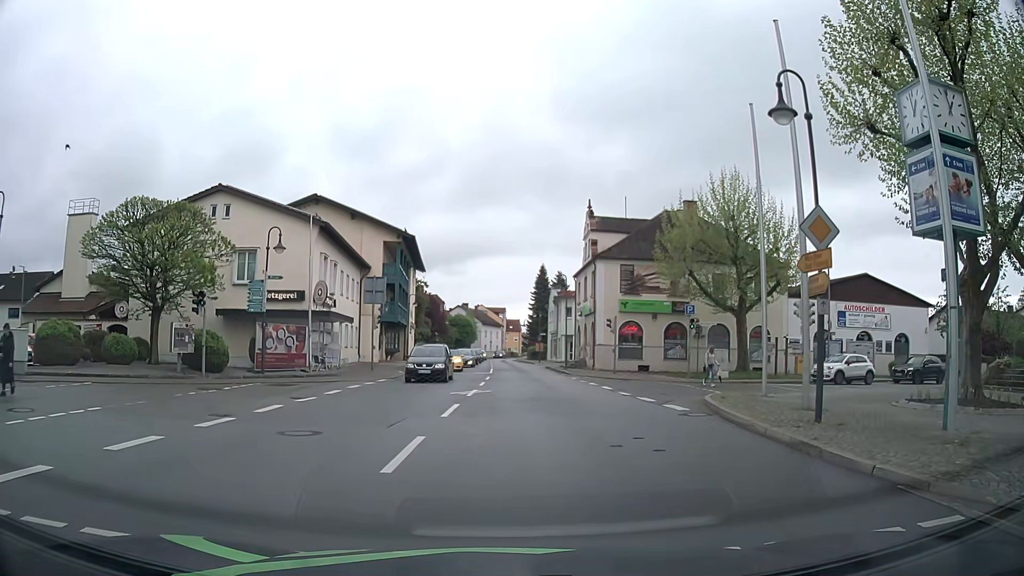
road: secondary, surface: asphalt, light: Day
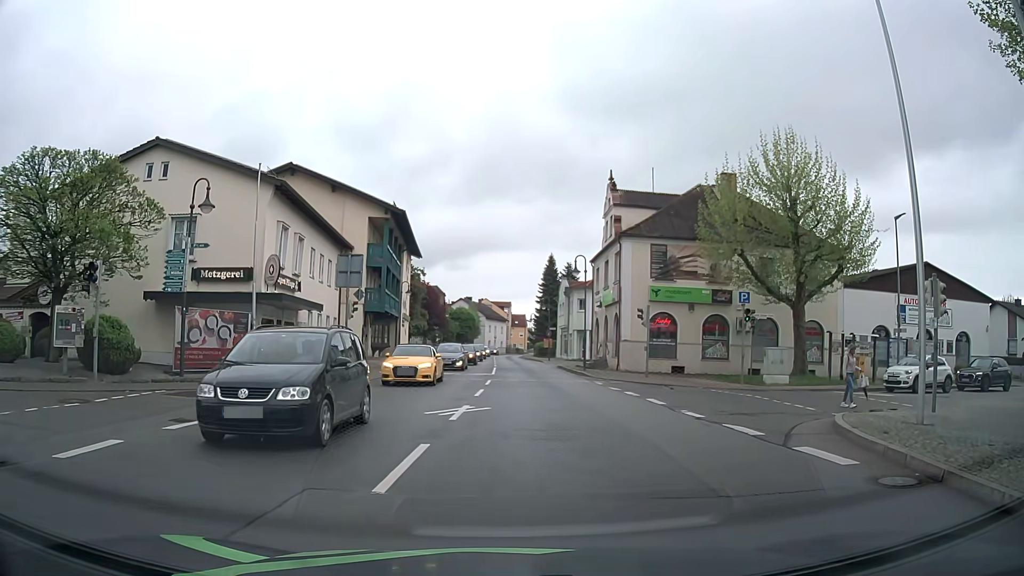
(-0.2, +7.3) m; -1°
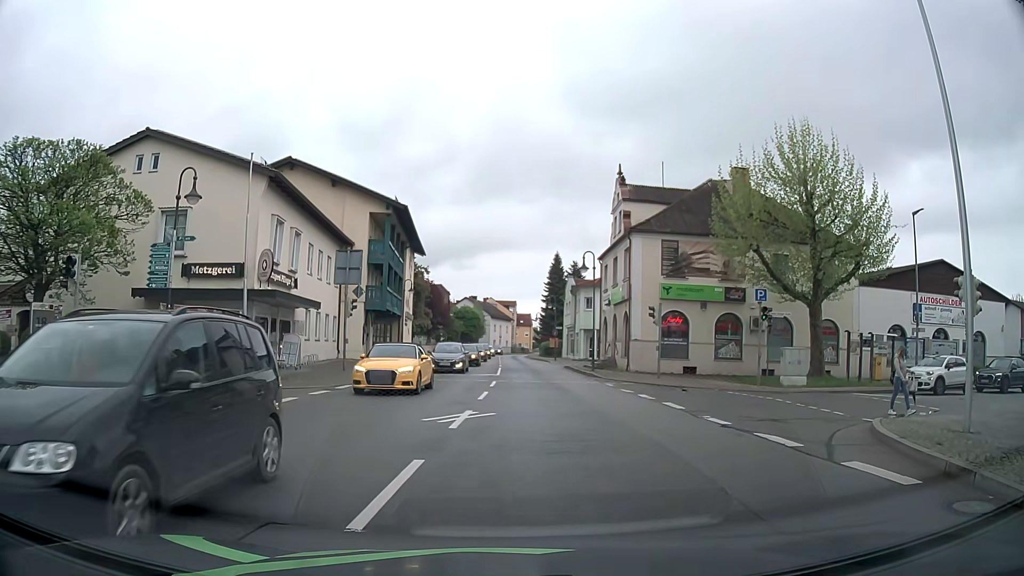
(0.0, +1.2) m; -1°
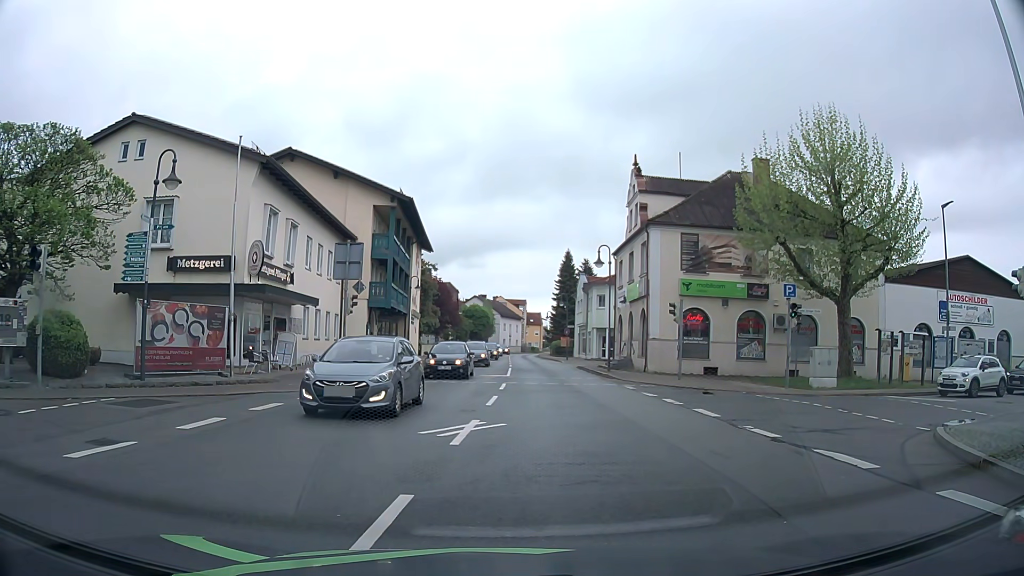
(0.0, +1.8) m; 0°
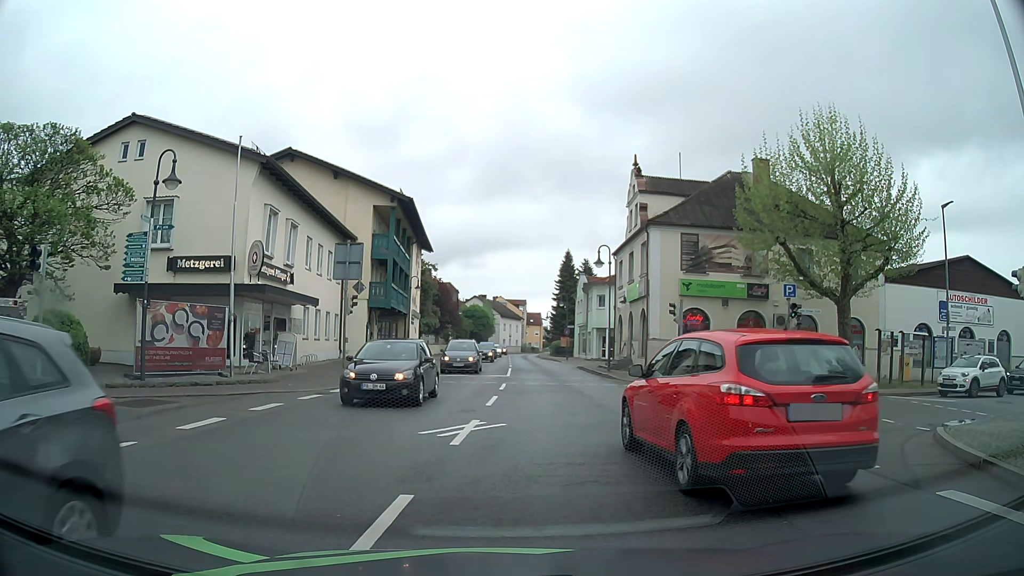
(0.0, 0.0) m; 0°
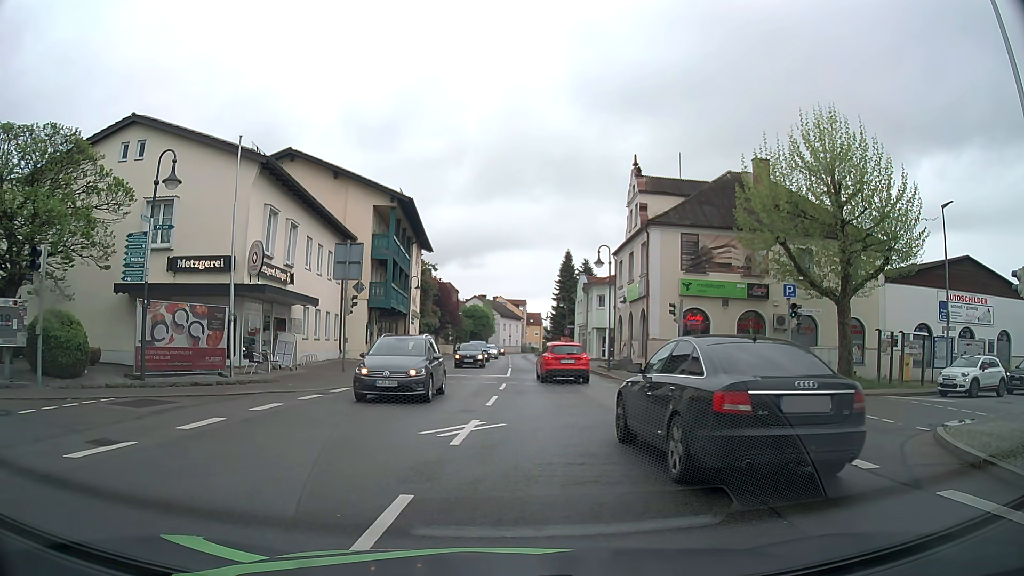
(0.0, 0.0) m; 0°
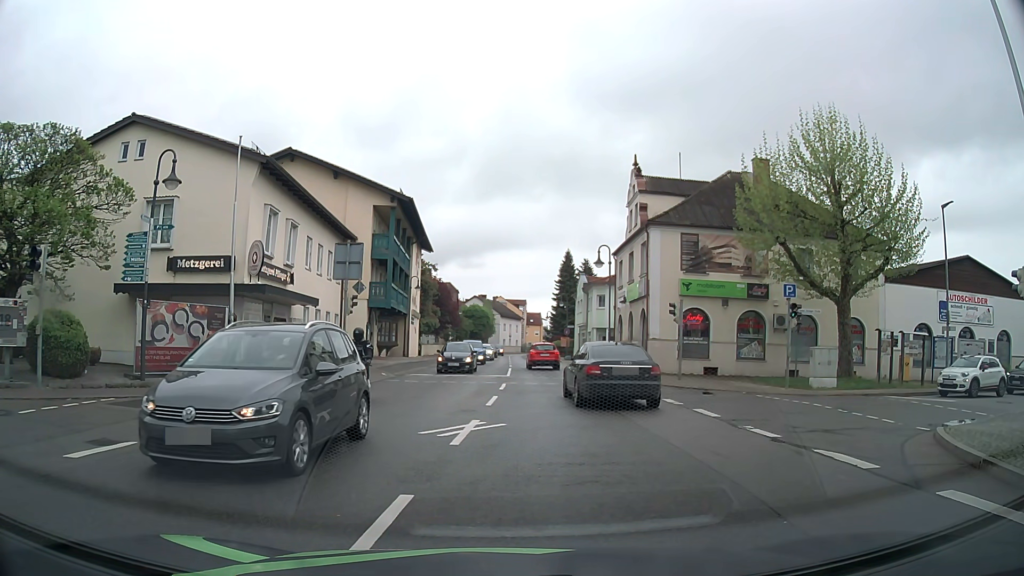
(0.0, 0.0) m; 0°
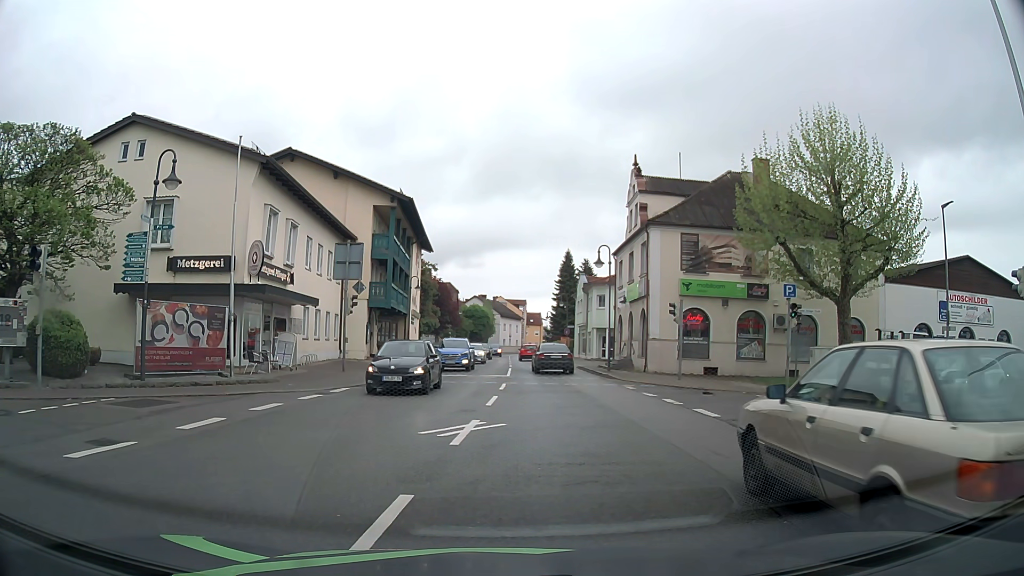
(0.0, 0.0) m; 0°
